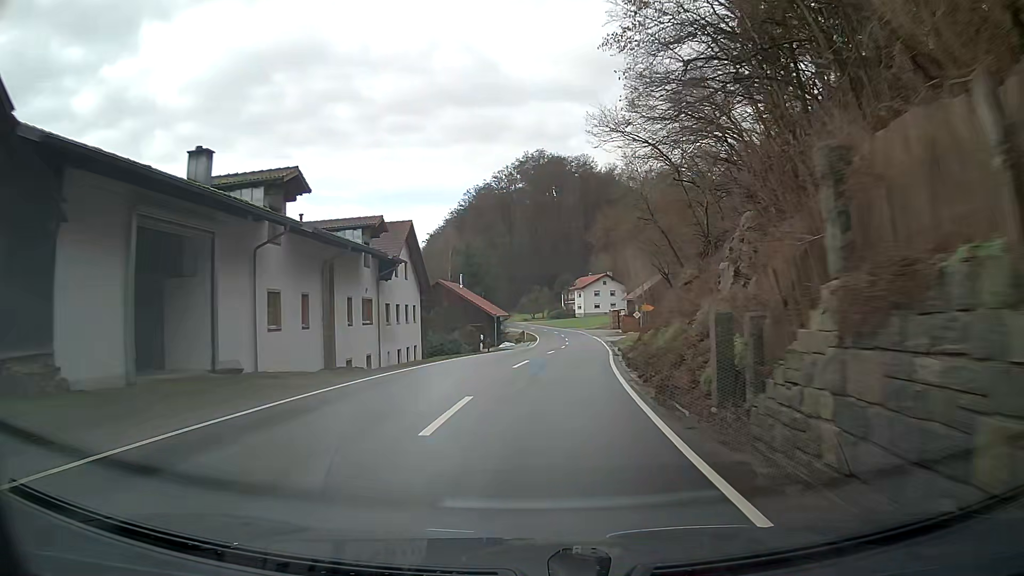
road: secondary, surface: asphalt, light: Day
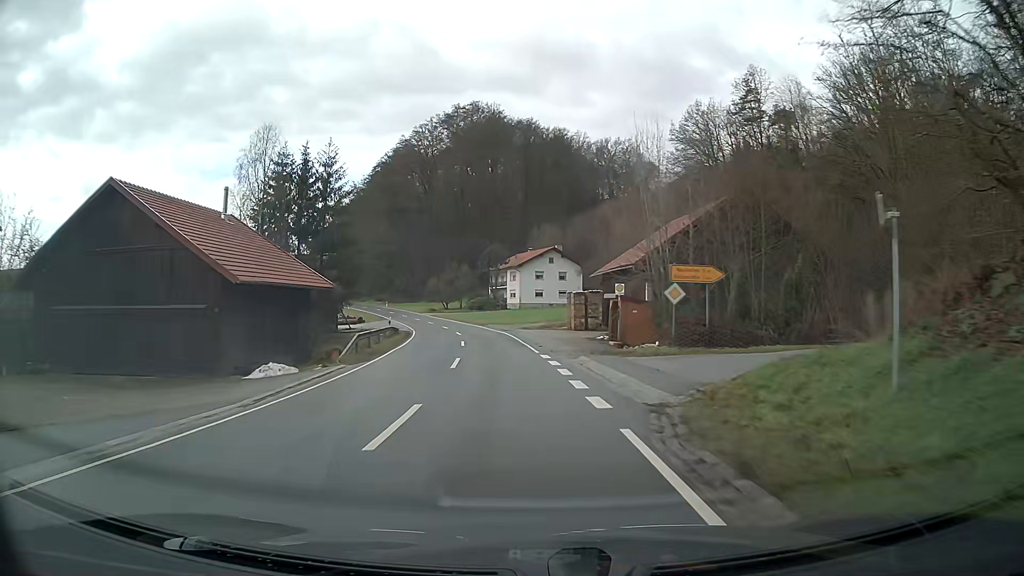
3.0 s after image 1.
(+2.9, +48.6) m; +3°
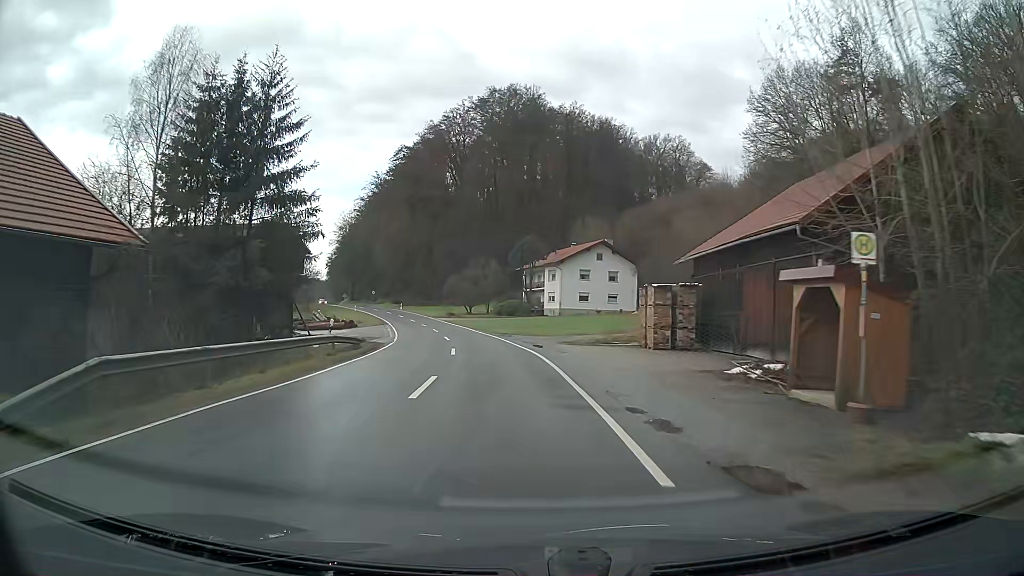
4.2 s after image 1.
(-0.5, +20.2) m; -3°
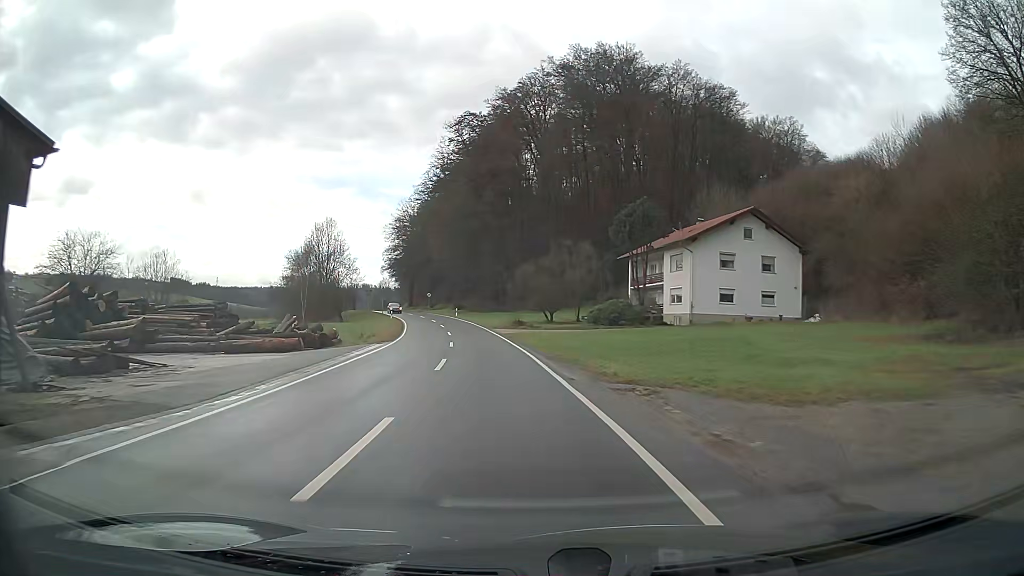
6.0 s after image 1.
(-2.0, +30.4) m; -8°
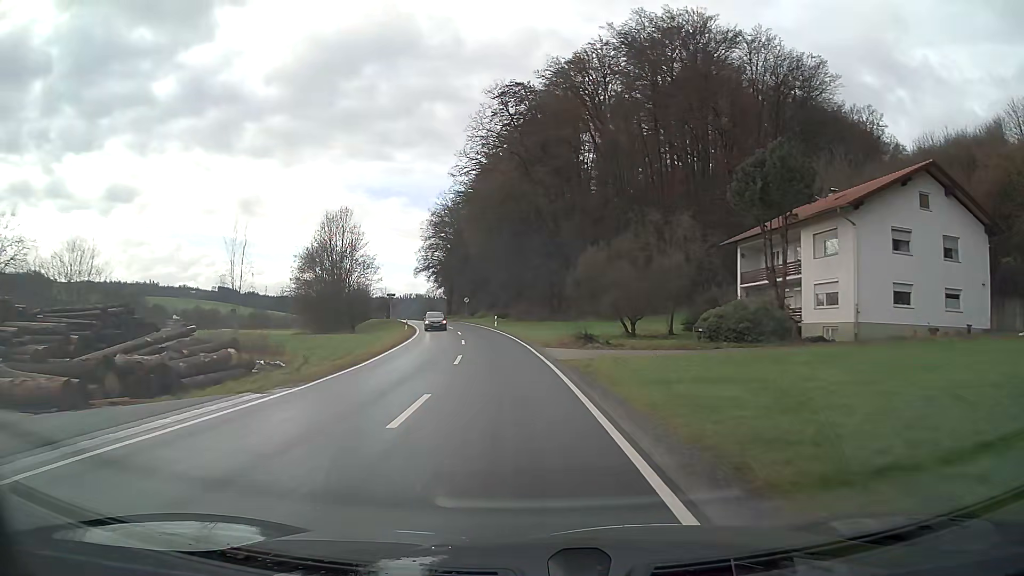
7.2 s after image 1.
(-0.8, +20.4) m; -4°
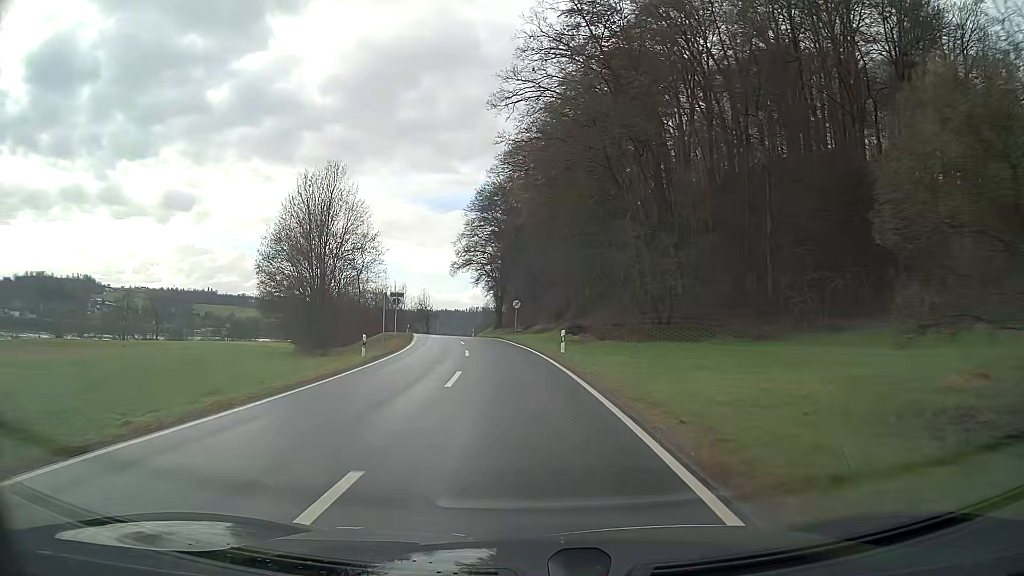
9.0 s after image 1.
(-1.5, +30.9) m; -6°
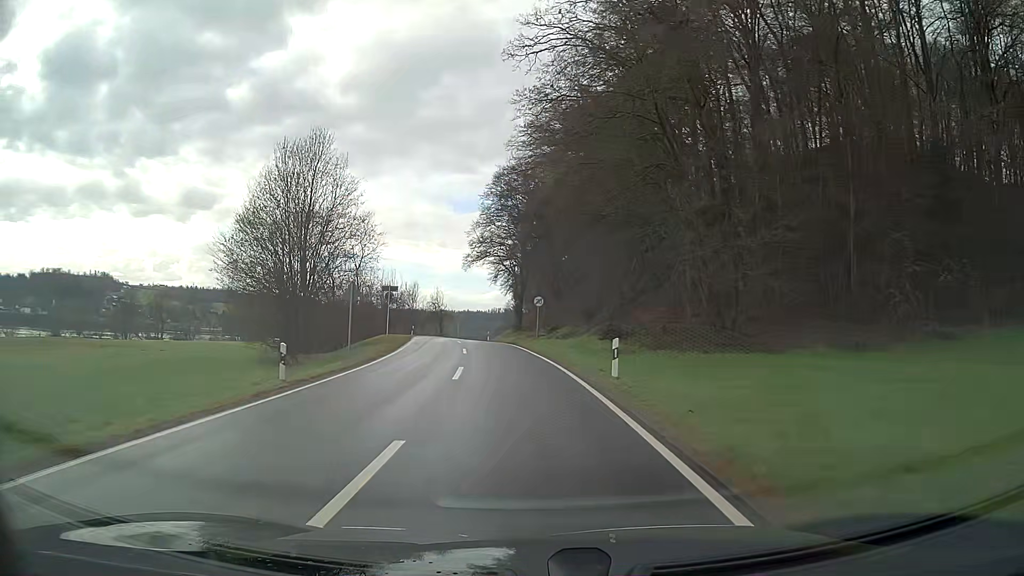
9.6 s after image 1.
(-0.2, +10.4) m; -2°
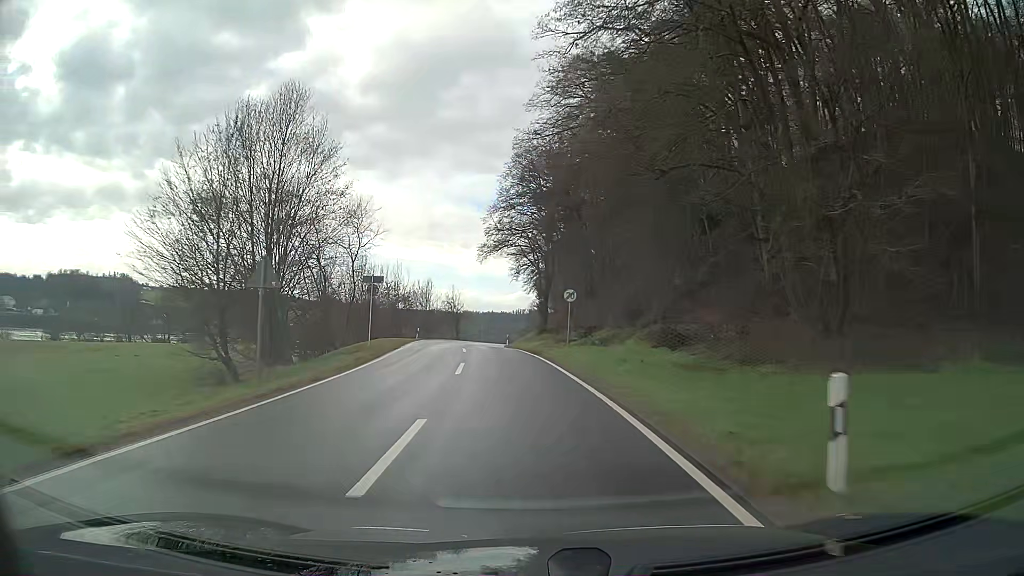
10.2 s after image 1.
(-0.2, +10.4) m; -2°
